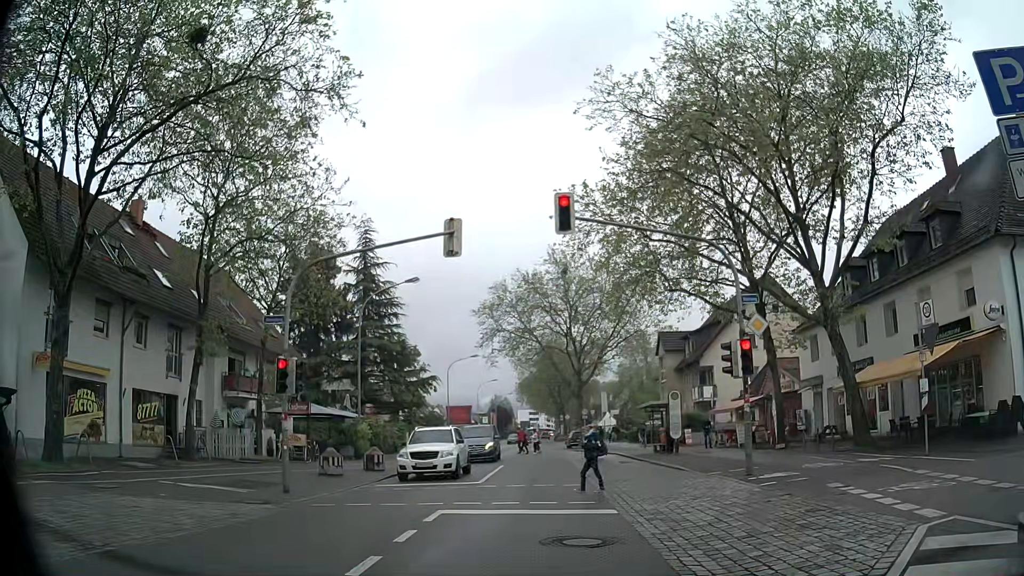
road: secondary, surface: asphalt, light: Day
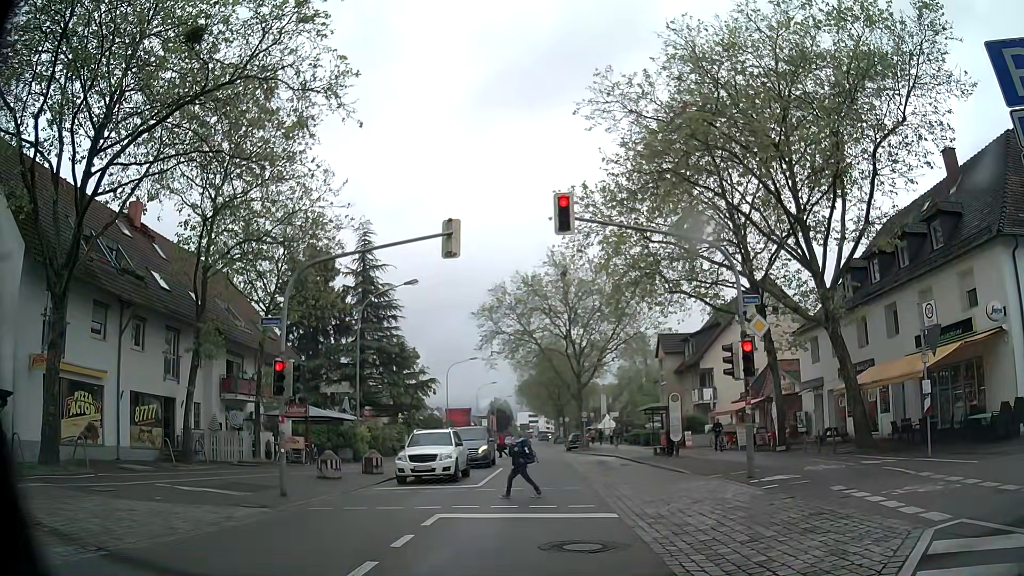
(0.0, +0.2) m; 0°
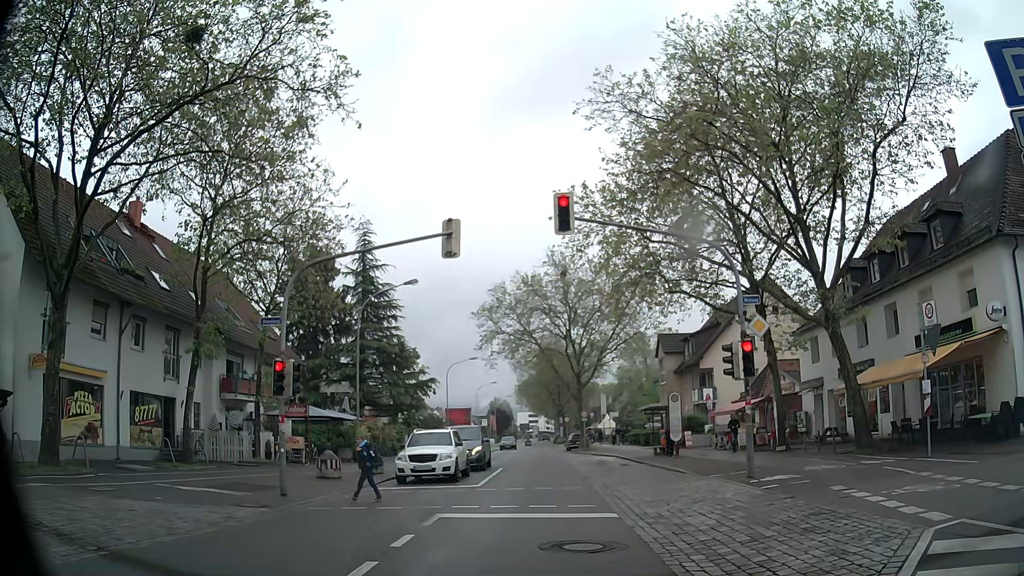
(0.0, 0.0) m; 0°
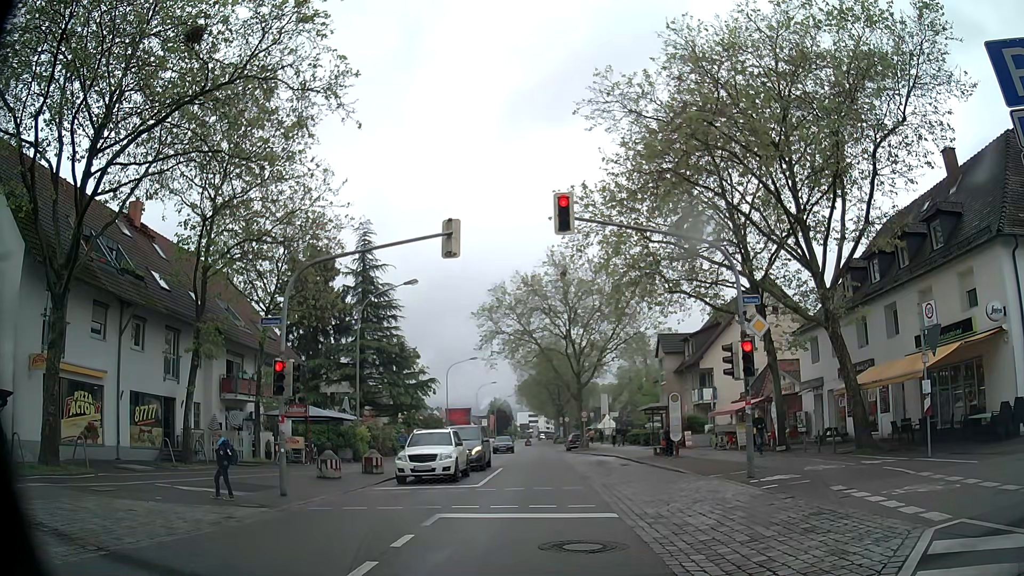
(0.0, 0.0) m; 0°
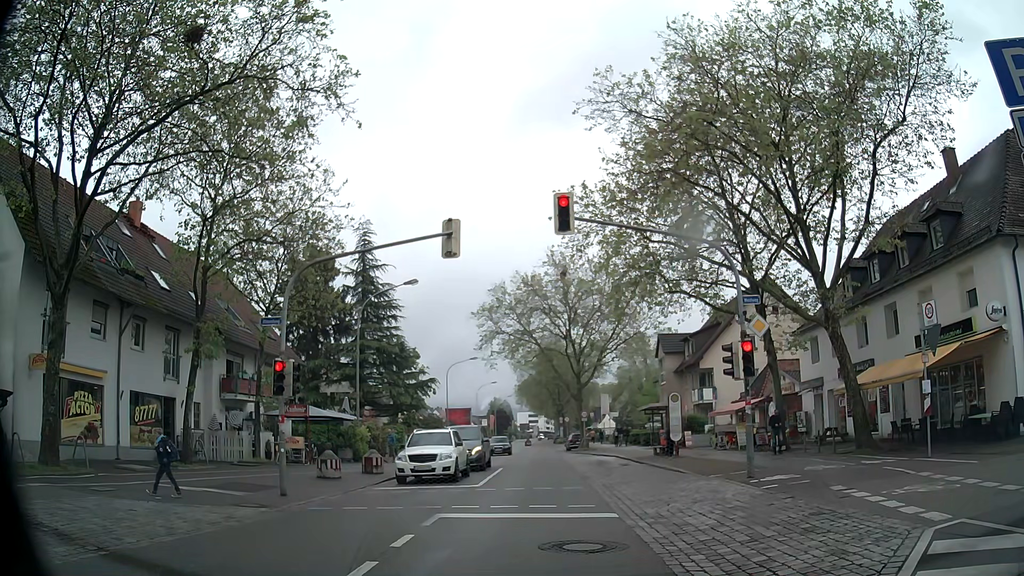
(0.0, 0.0) m; 0°
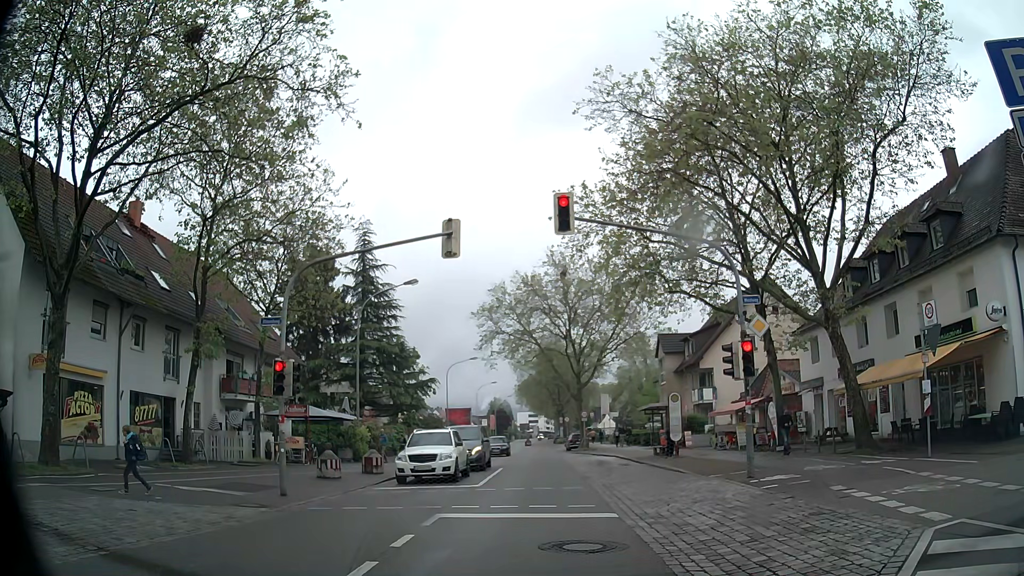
(0.0, 0.0) m; 0°
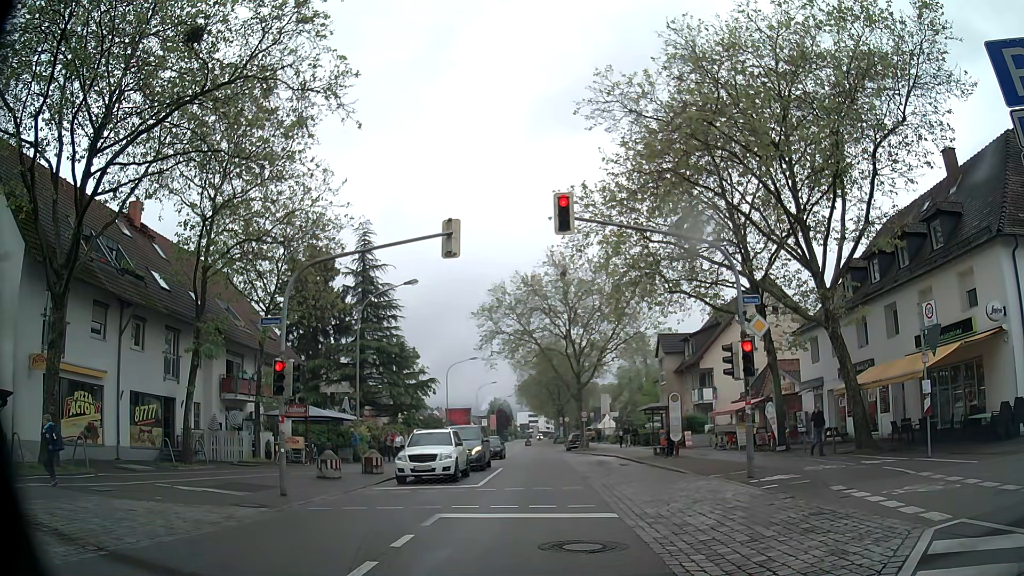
(0.0, 0.0) m; 0°
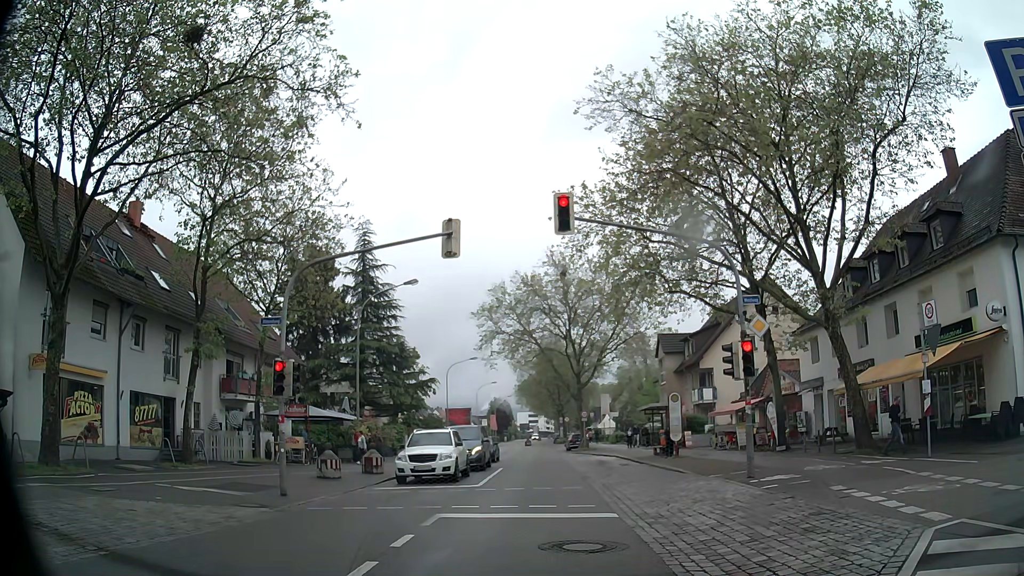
(0.0, 0.0) m; 0°
(0, +10) (0, +20) (0, +30) (0, +40) (0, +50) (0, +60) (0, +70) (0, +80) (0, +90) (+1, +100) m
